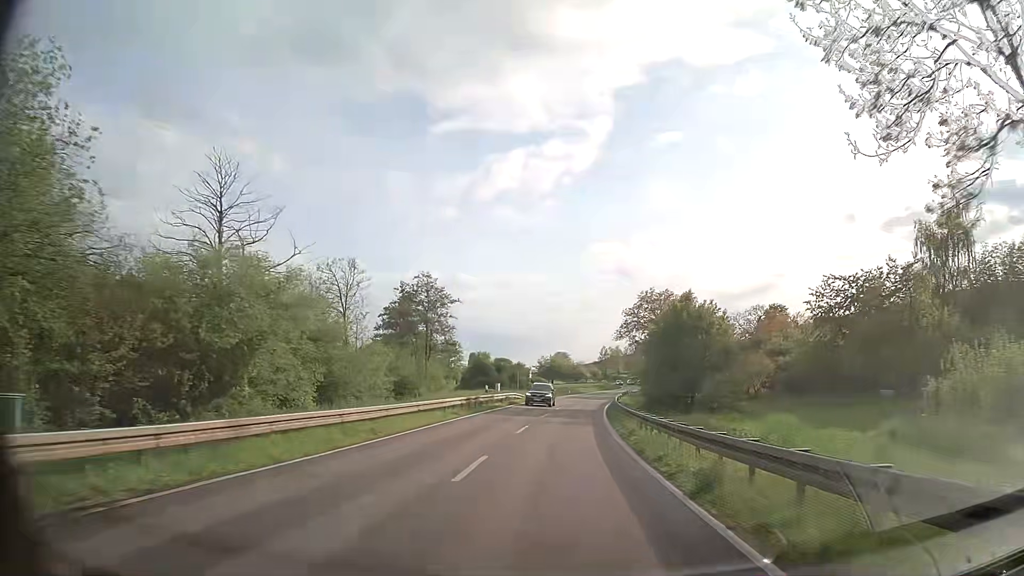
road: primary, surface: asphalt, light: Day
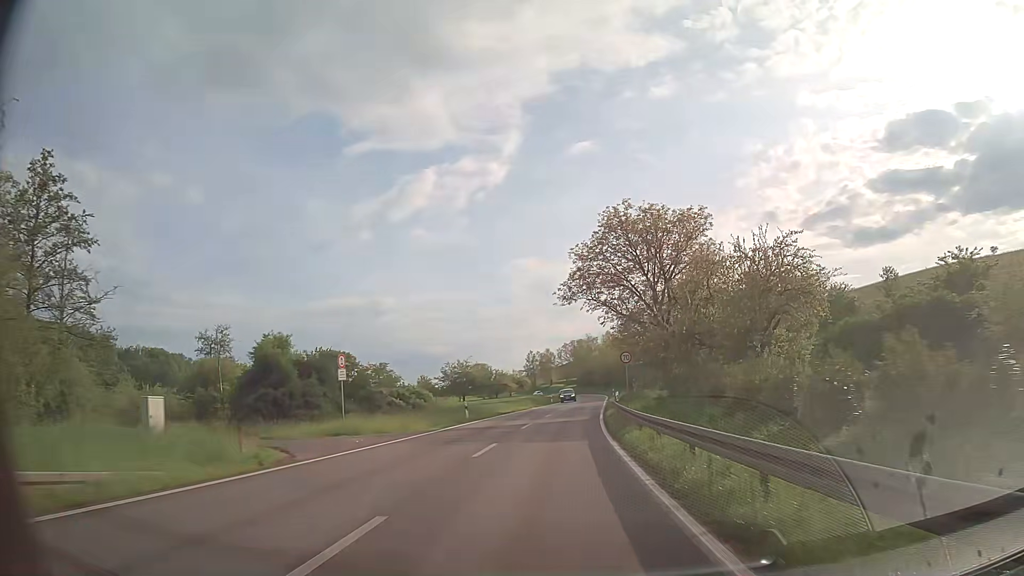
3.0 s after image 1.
(+2.1, +52.8) m; +5°
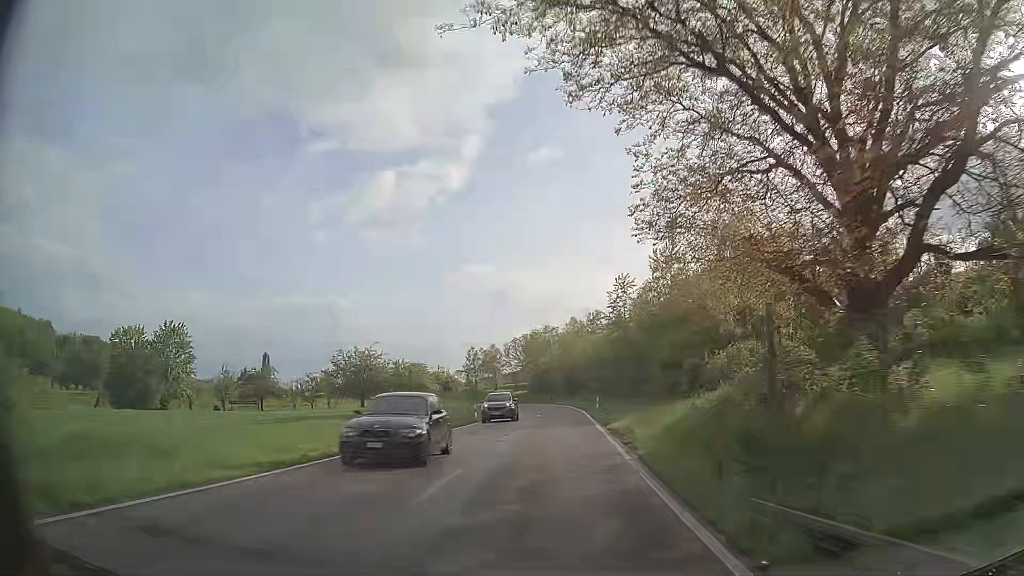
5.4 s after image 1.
(+1.8, +42.2) m; +4°
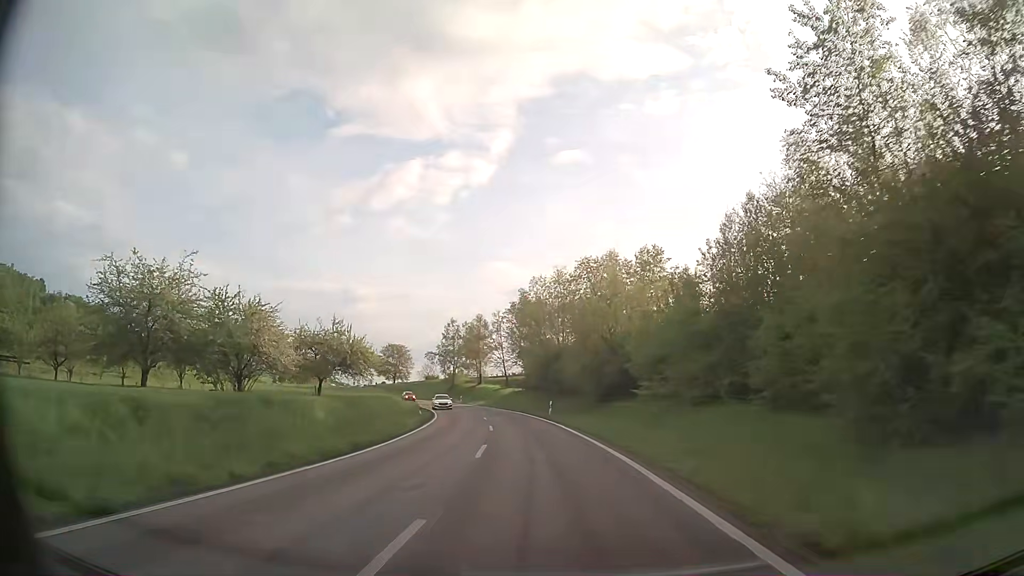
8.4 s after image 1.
(+0.3, +53.1) m; -1°
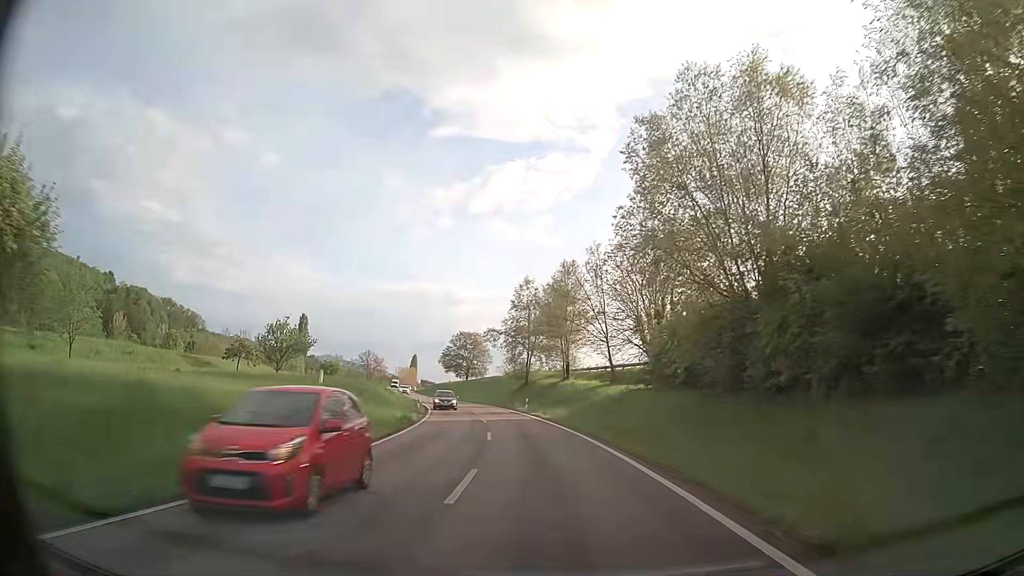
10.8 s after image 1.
(-2.8, +42.7) m; -8°
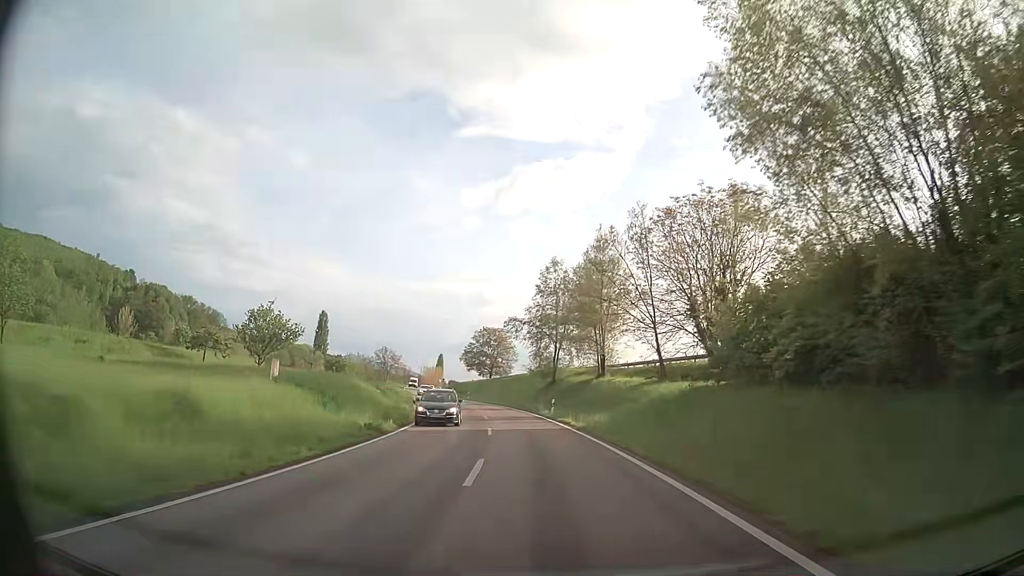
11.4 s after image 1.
(-0.3, +10.7) m; -3°
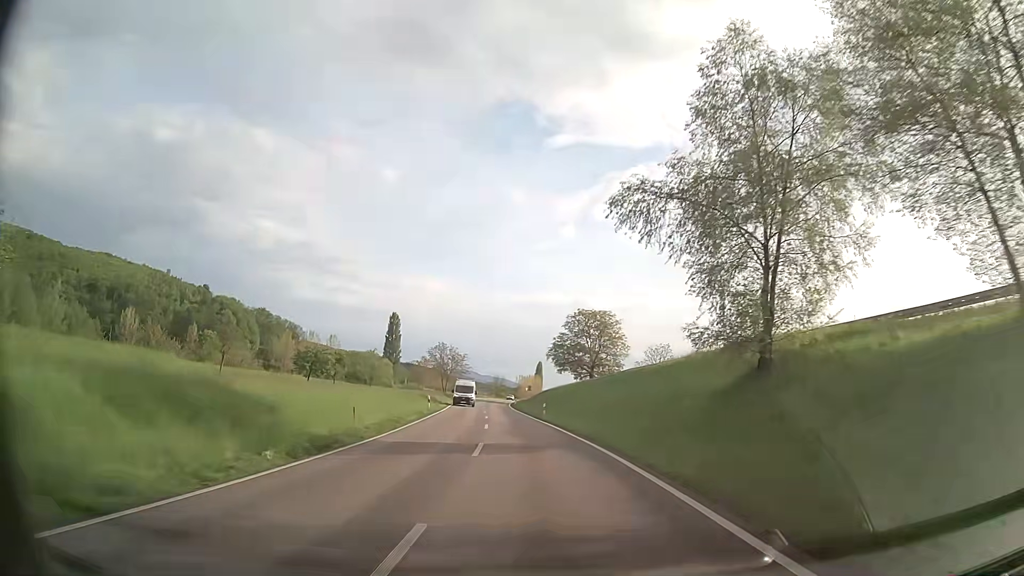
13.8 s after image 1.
(-3.1, +42.9) m; -9°
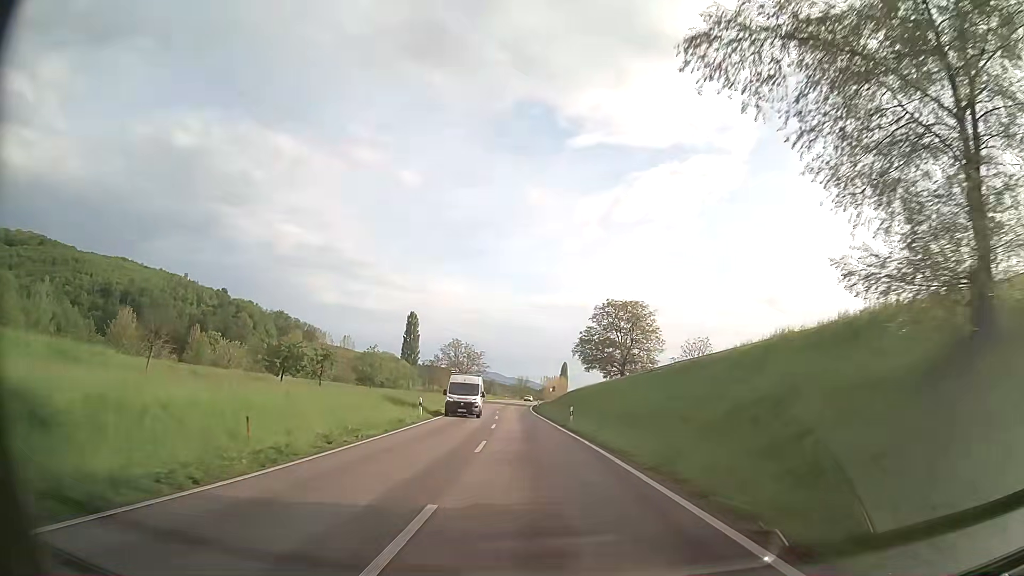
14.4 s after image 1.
(-0.2, +10.8) m; -2°
(0, +10) (-1, +20) (-1, +30) (-2, +40) (-3, +50) (-4, +60) (-4, +70) (-5, +80) (-5, +90) (-5, +100) m
